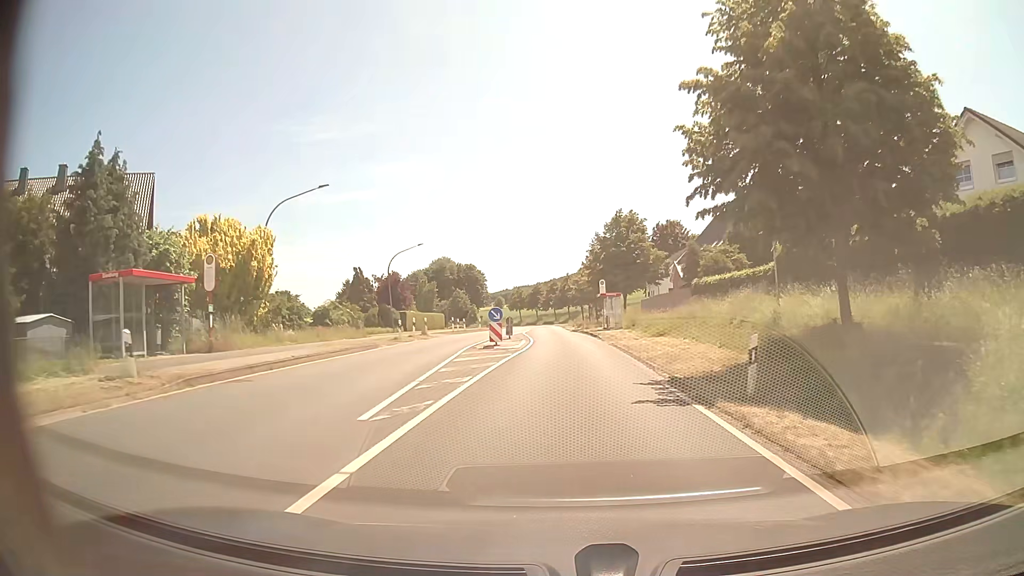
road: primary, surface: asphalt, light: Day
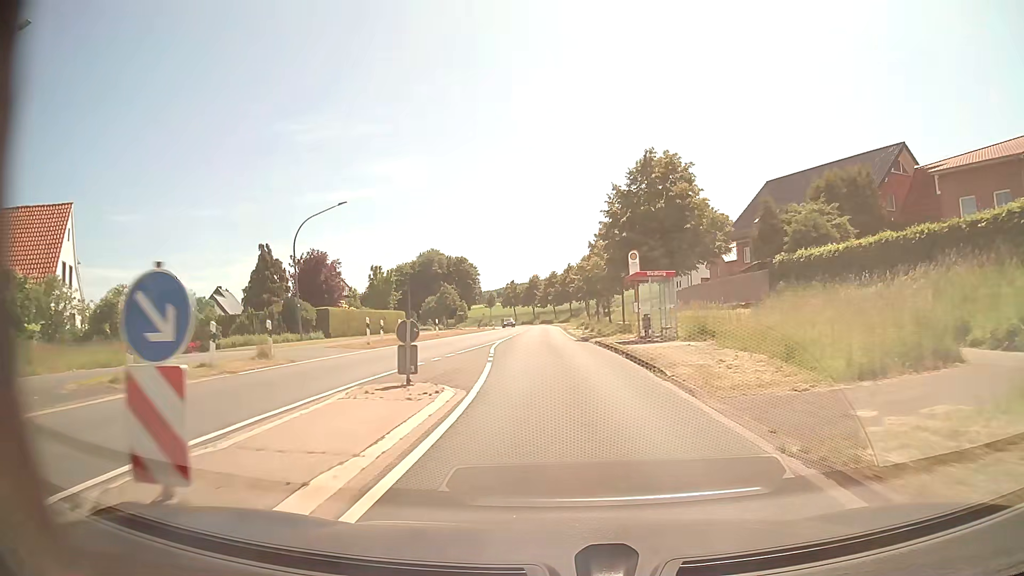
(+0.2, +23.0) m; 0°
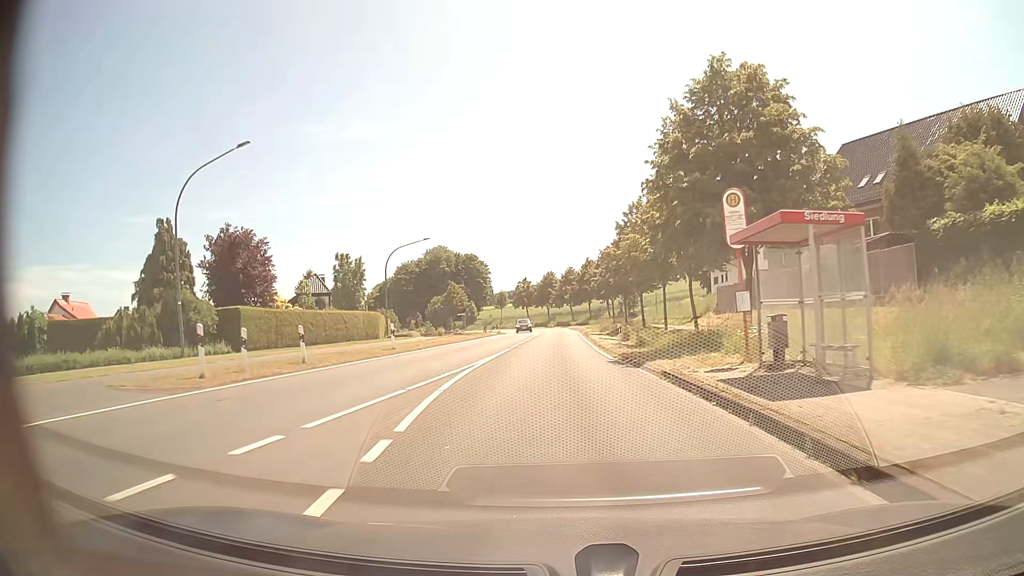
(-0.2, +15.4) m; -1°
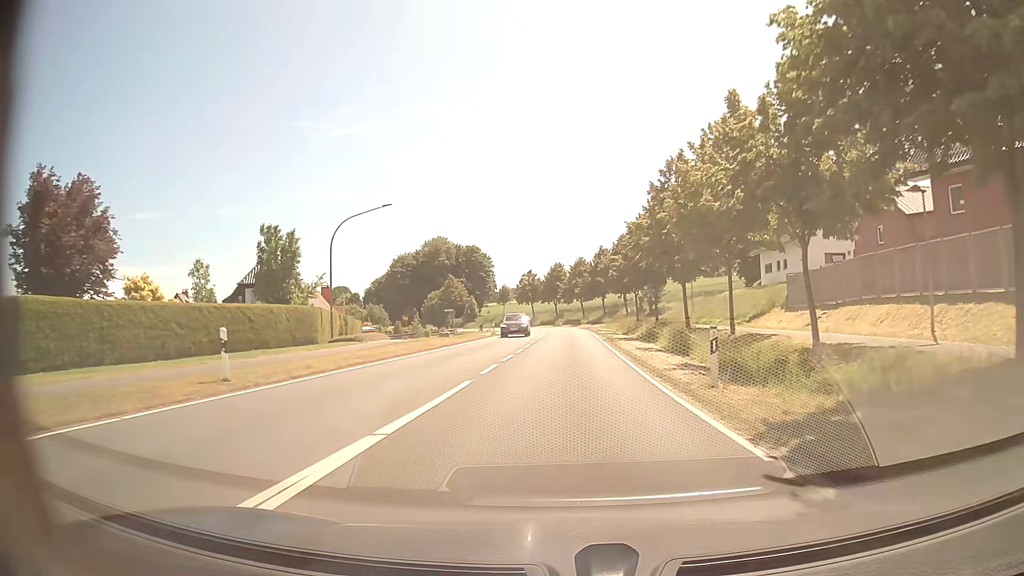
(-0.1, +15.3) m; -1°
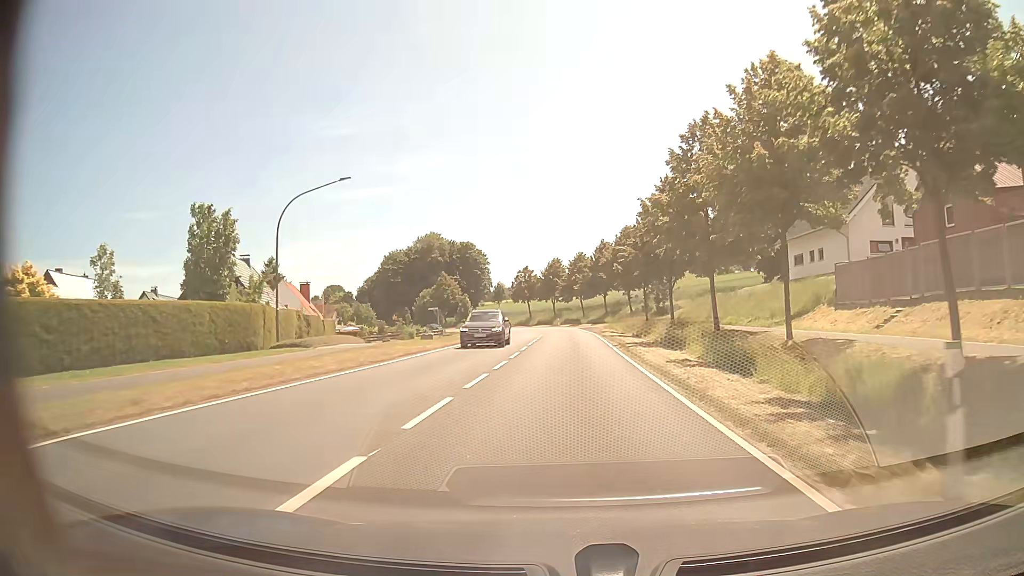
(0.0, +7.7) m; +1°
